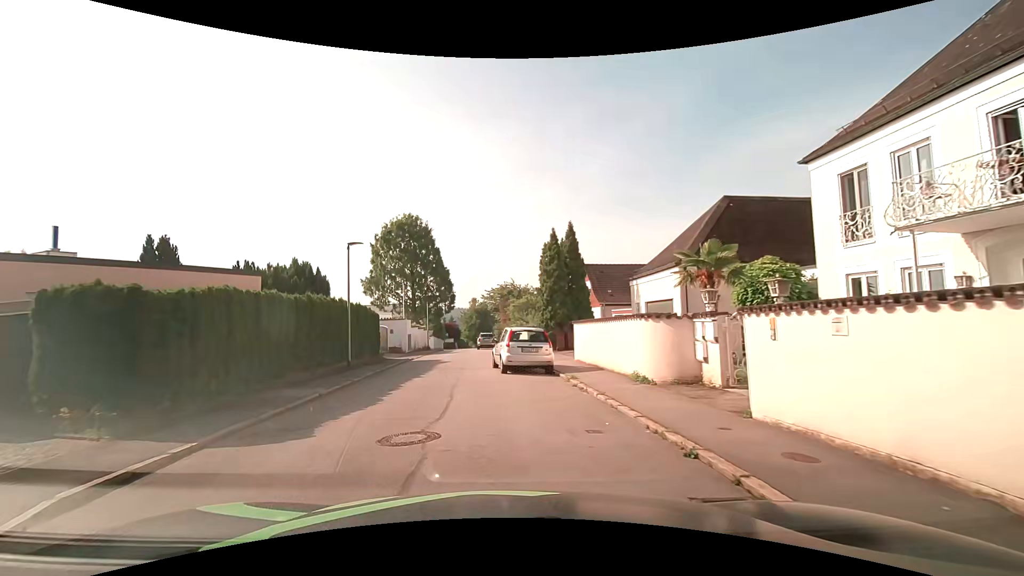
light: Day
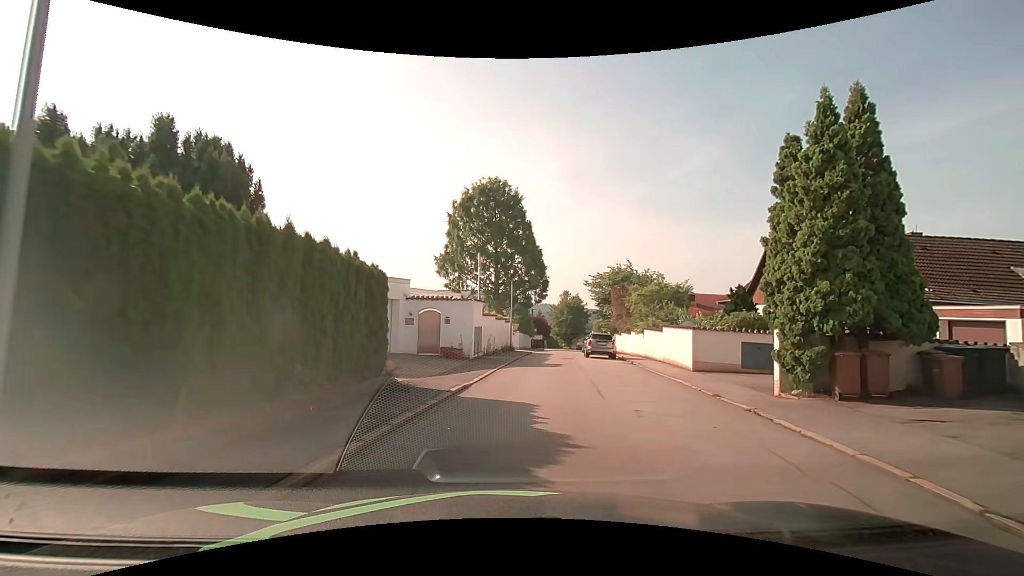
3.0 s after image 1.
(-2.1, +17.2) m; -10°
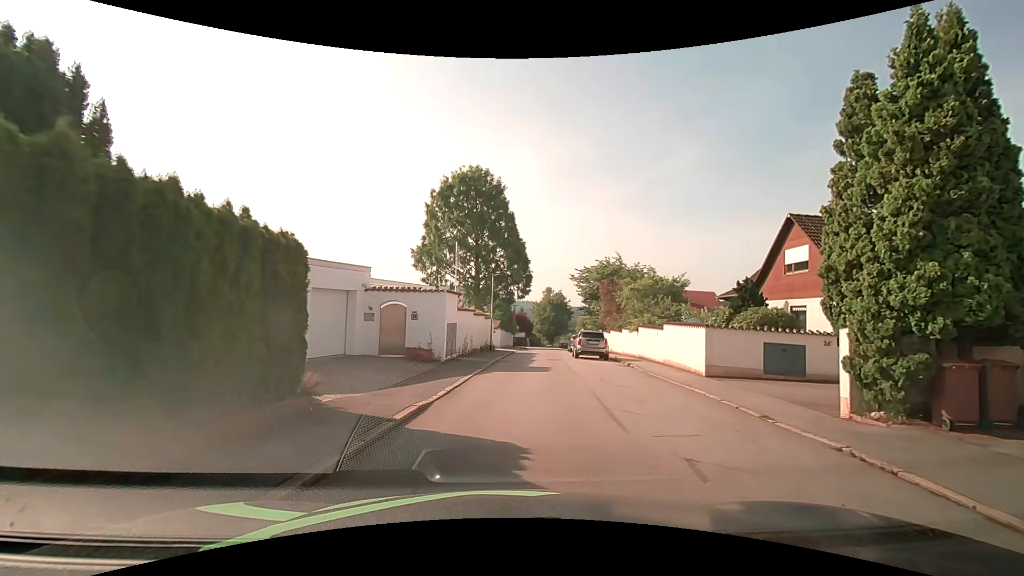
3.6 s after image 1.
(+0.1, +3.5) m; +2°
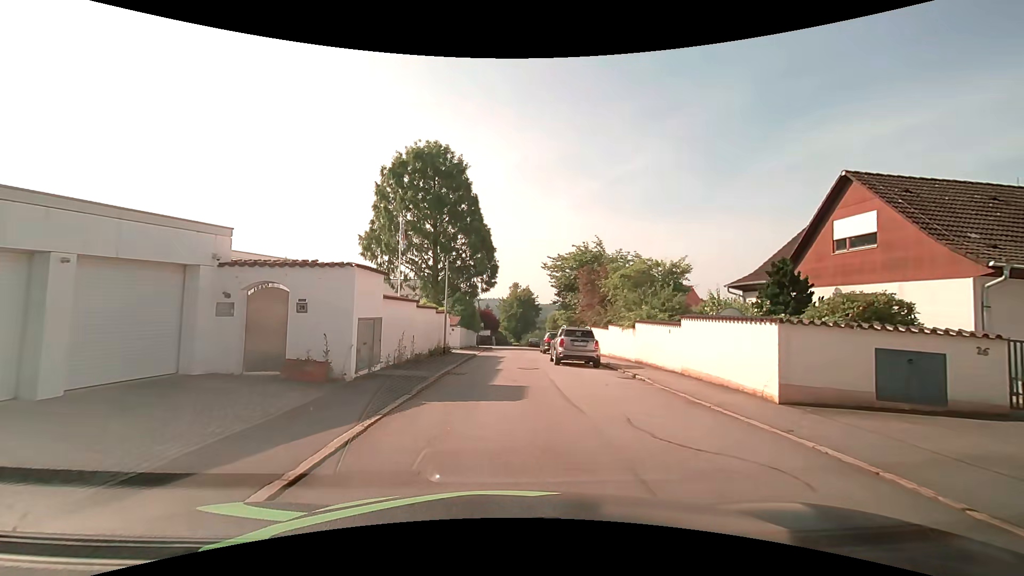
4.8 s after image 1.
(+0.3, +7.1) m; +4°
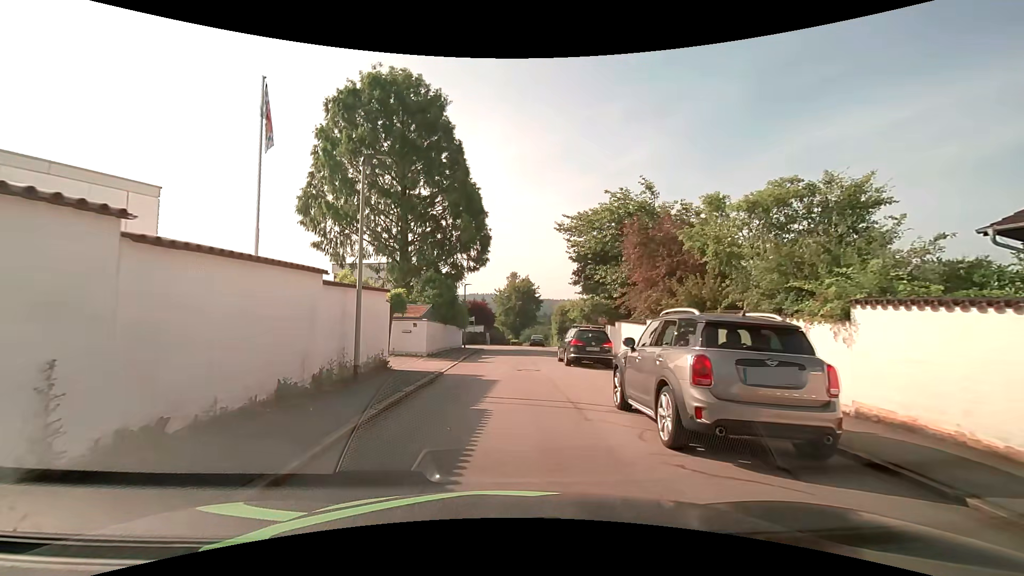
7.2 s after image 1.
(+0.2, +14.5) m; +1°
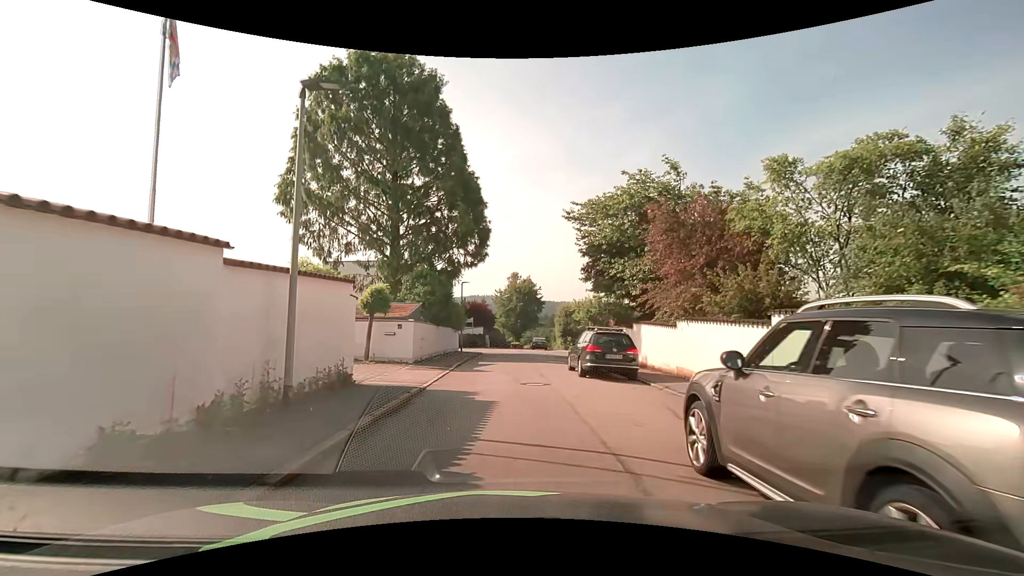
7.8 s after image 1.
(0.0, +3.5) m; 0°
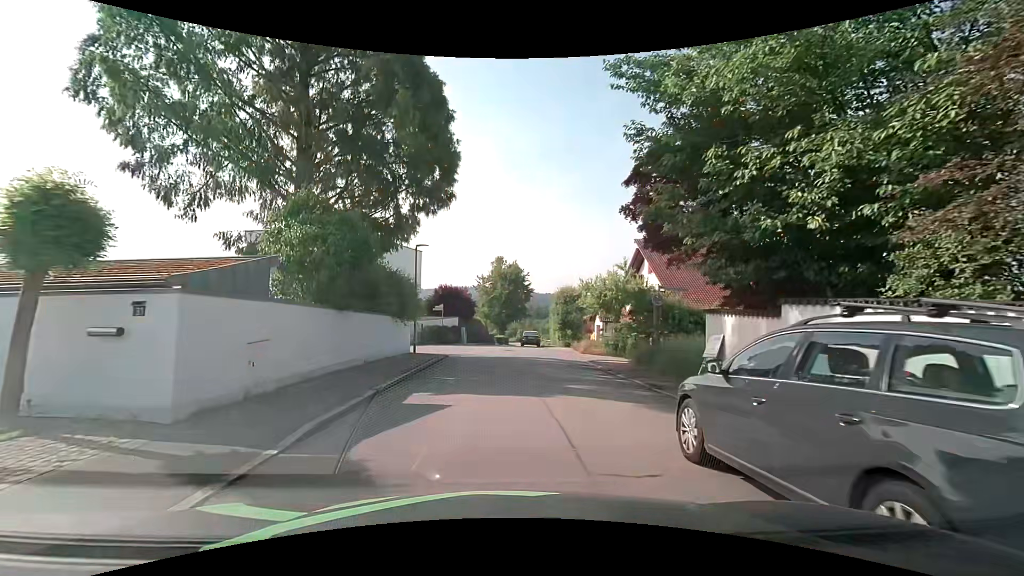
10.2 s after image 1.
(+0.2, +13.3) m; 0°
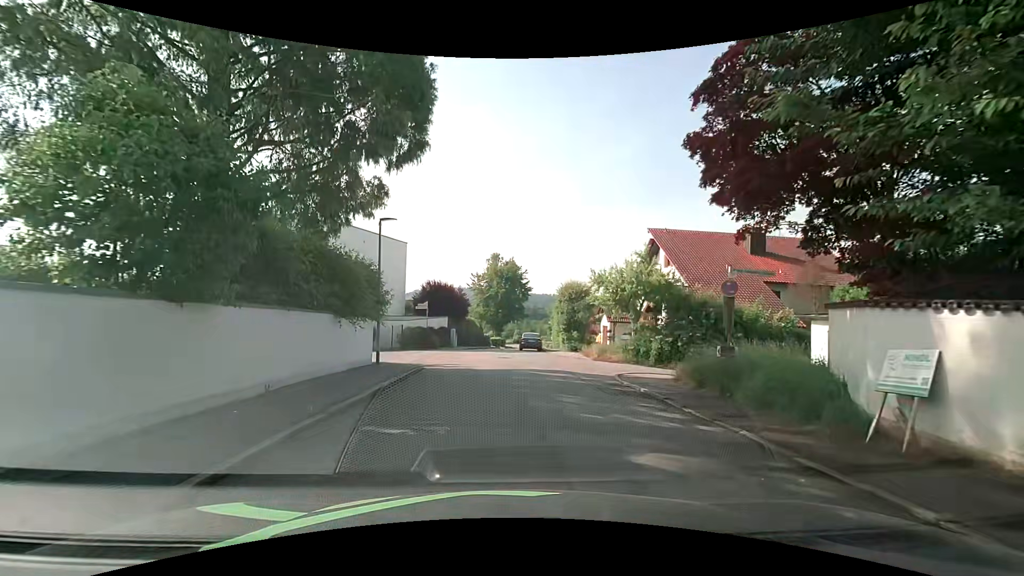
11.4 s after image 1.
(+0.2, +6.1) m; +1°
(0, +10) (+1, +20) (+1, +30) (0, +40) (-1, +50) (+1, +60) (+3, +69) (+5, +79) (+6, +89) (+6, +99) m
